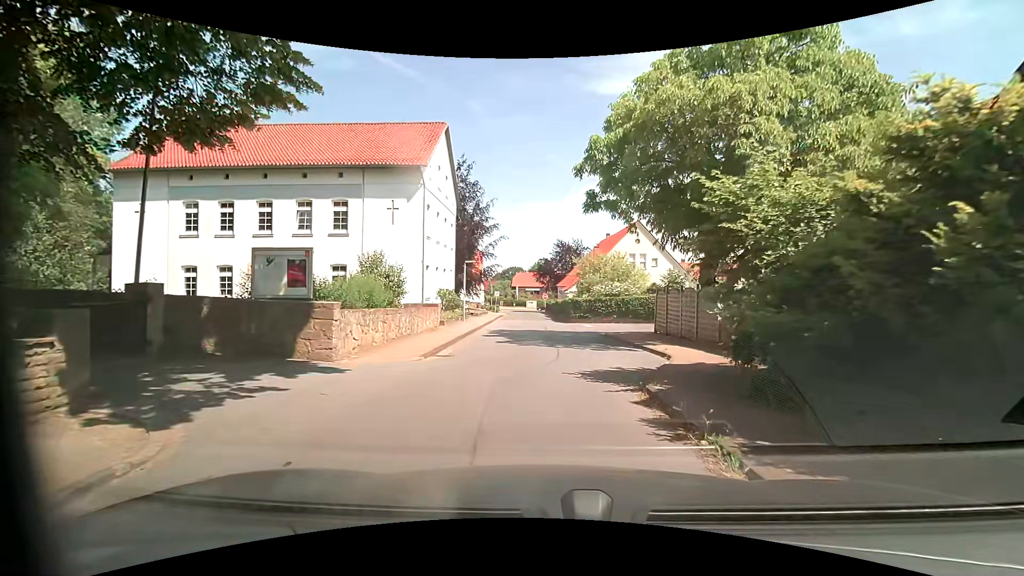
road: residential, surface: asphalt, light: Day
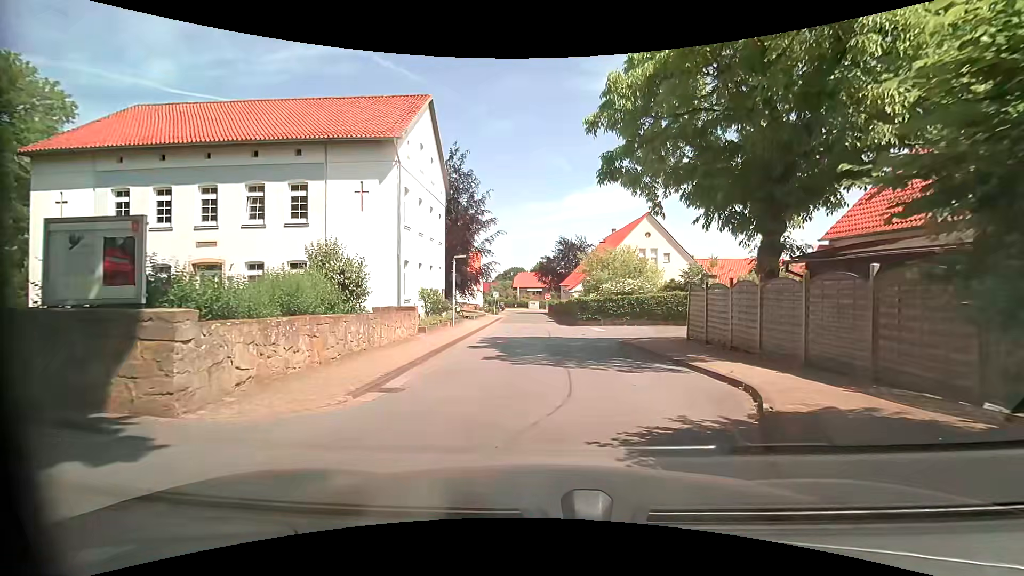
(+0.1, +4.7) m; +1°
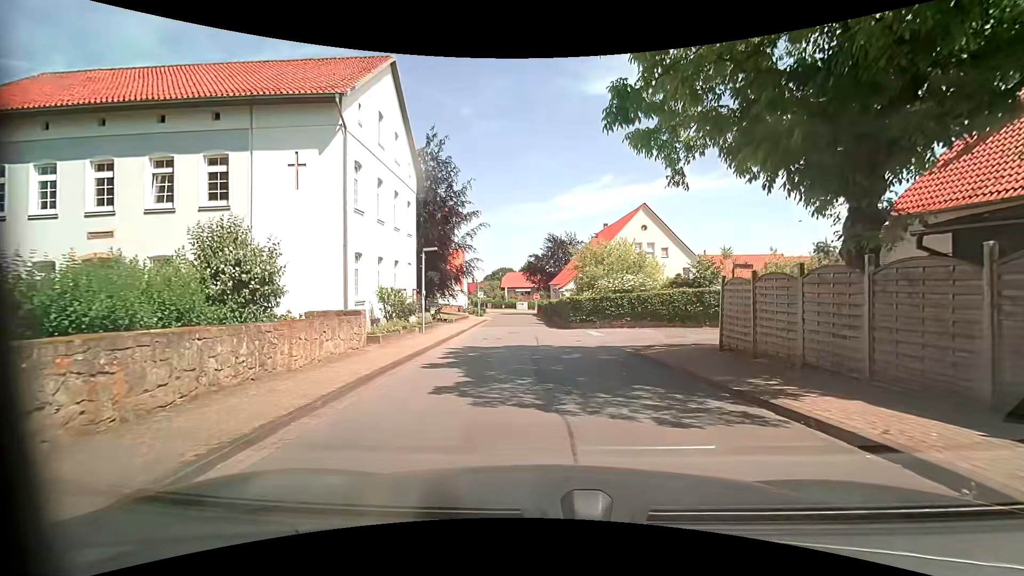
(+0.1, +4.5) m; +2°
